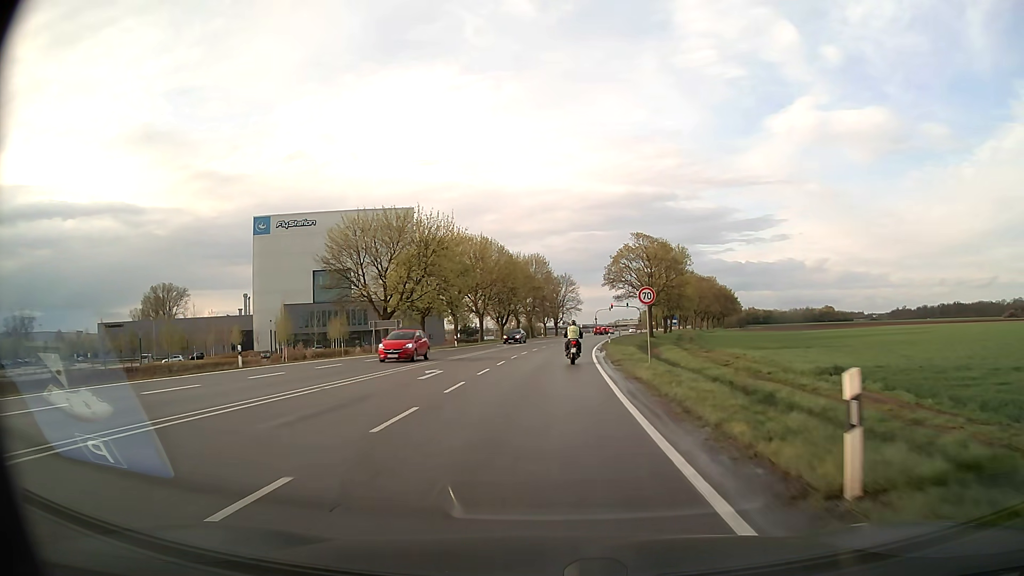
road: secondary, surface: asphalt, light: Day
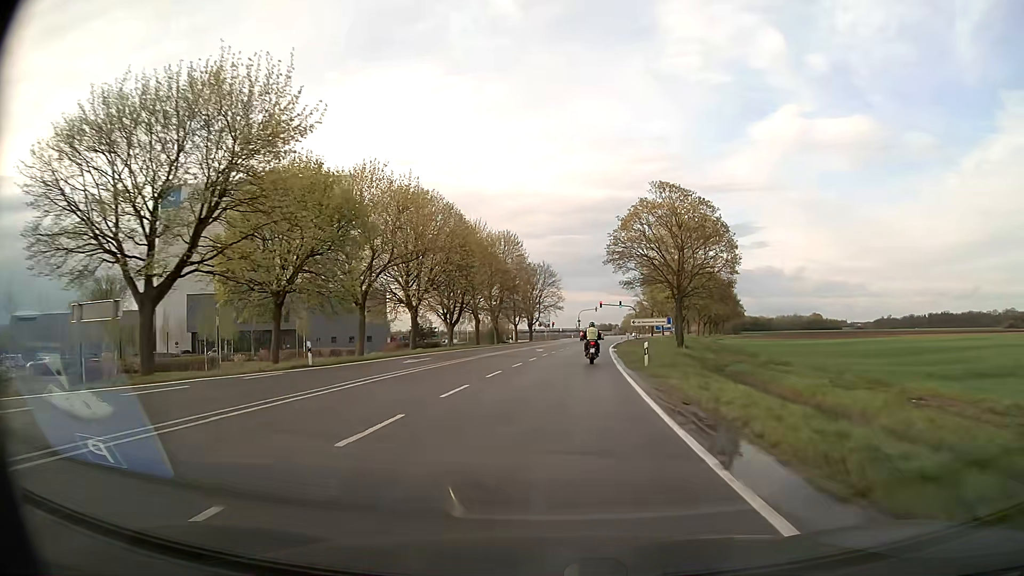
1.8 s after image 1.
(+0.5, +31.4) m; +2°
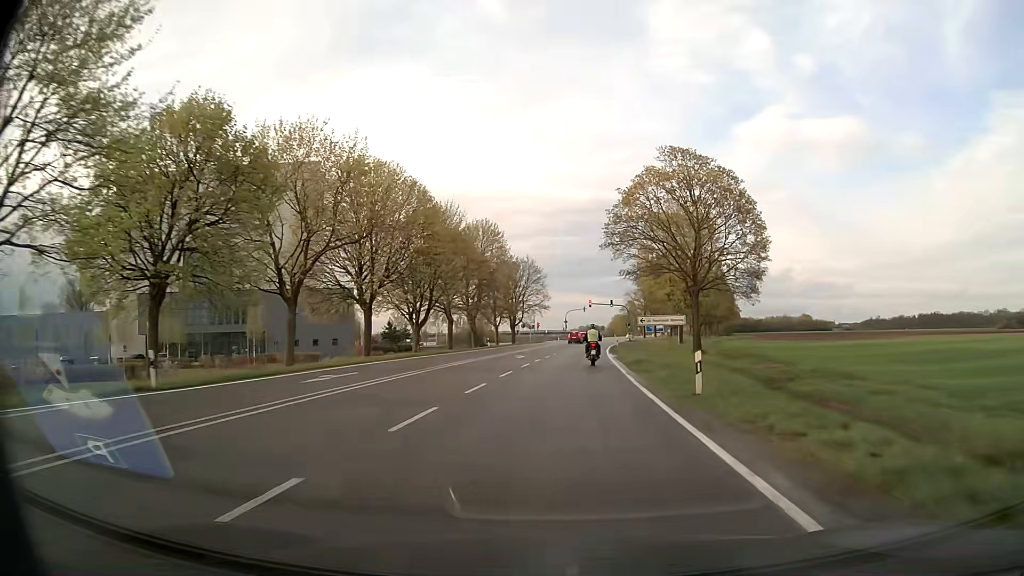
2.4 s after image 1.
(+0.1, +10.7) m; +1°
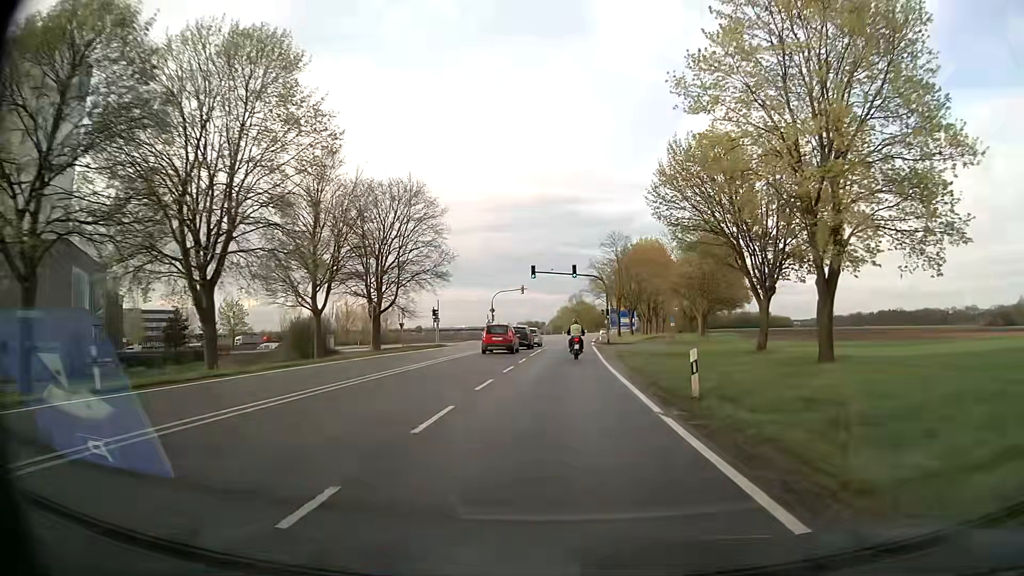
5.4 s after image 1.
(+3.1, +54.4) m; +5°
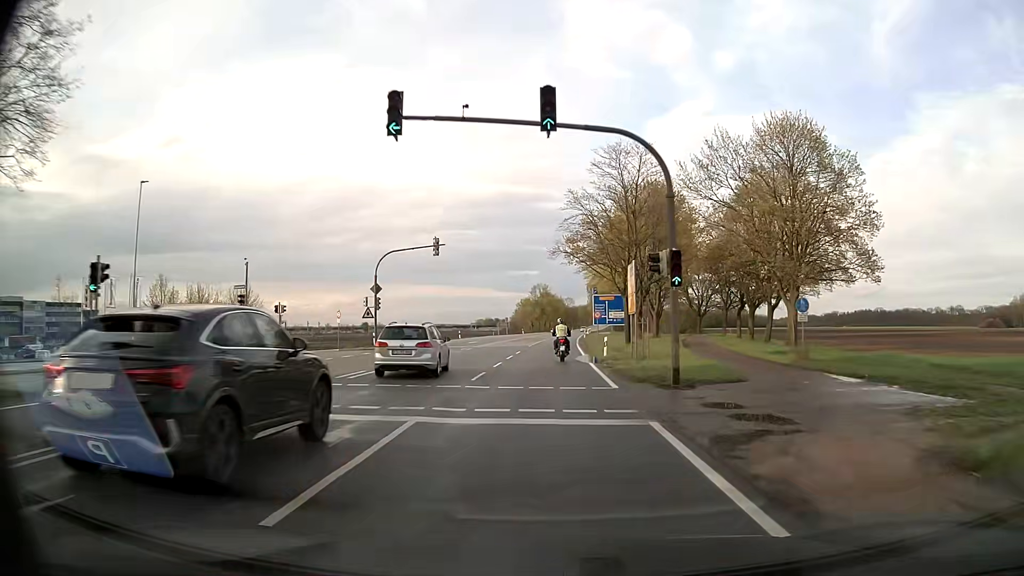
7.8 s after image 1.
(+1.3, +44.4) m; +3°
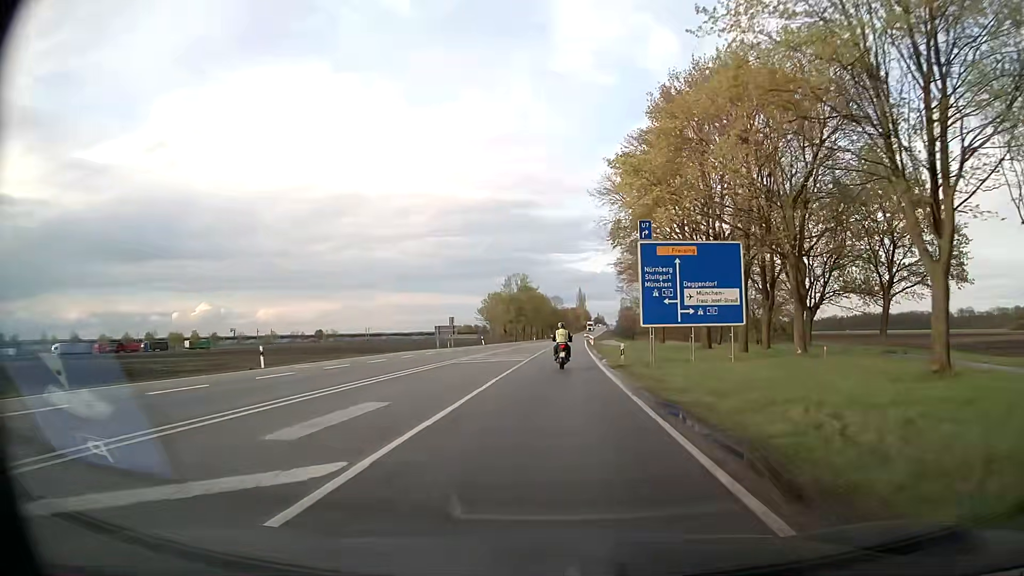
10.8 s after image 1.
(+0.8, +55.7) m; +1°
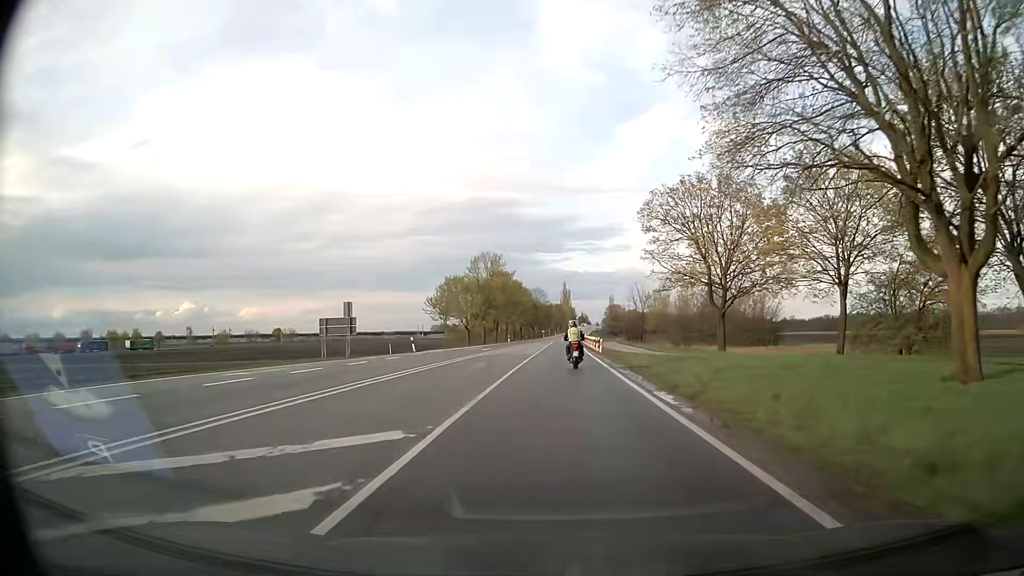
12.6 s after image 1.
(+0.3, +33.8) m; +1°
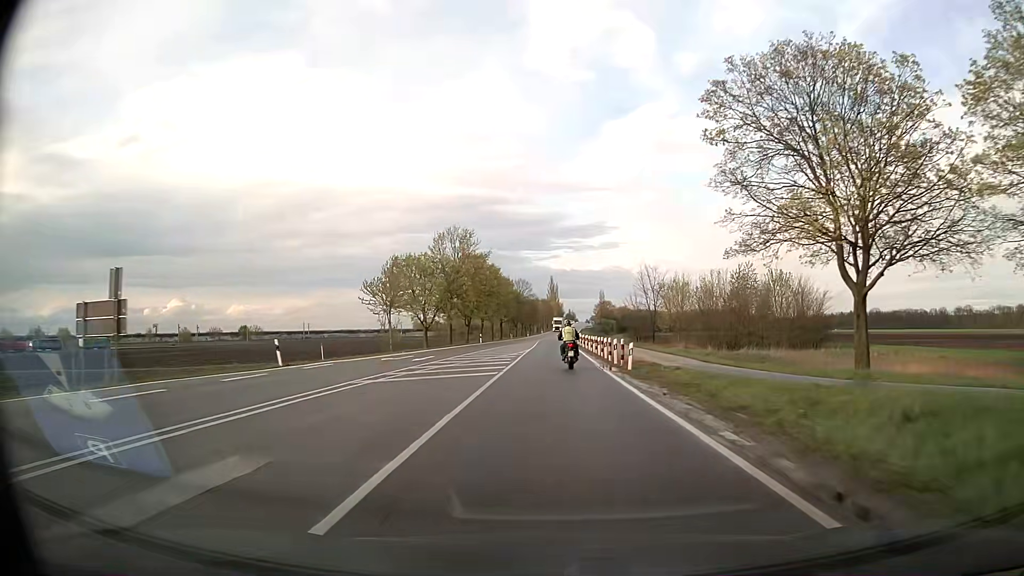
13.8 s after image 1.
(+0.2, +22.8) m; +1°
(0, +10) (0, +20) (0, +30) (0, +40) (0, +50) (+1, +60) (+1, +70) (+1, +80) (+1, +90) (+1, +100) m
